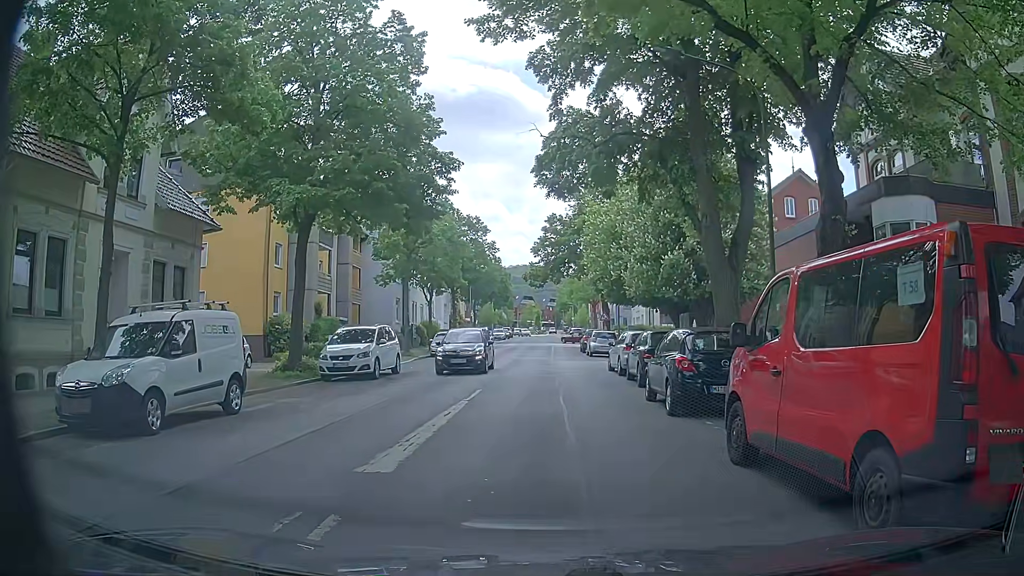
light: Day
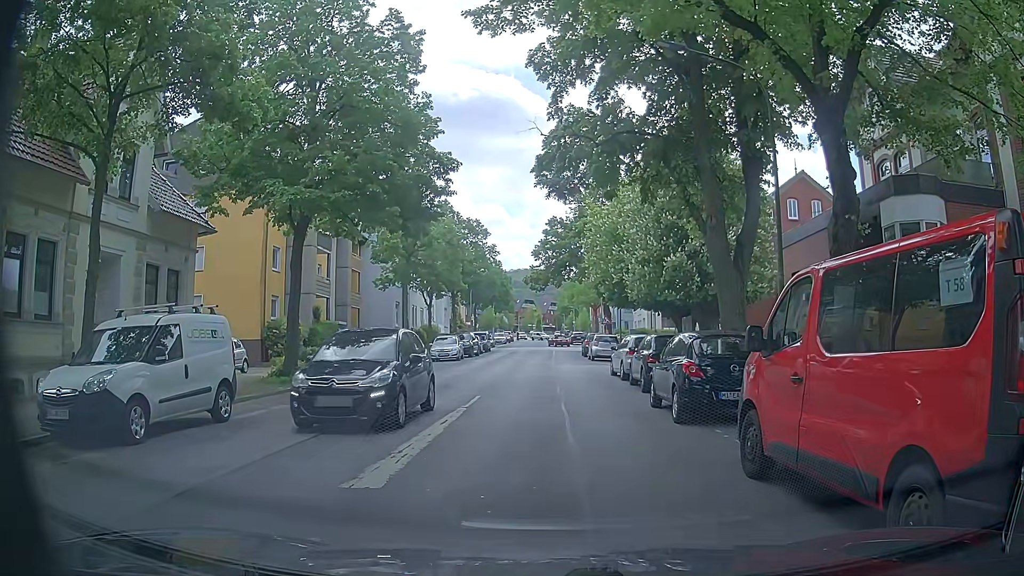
(0.0, +0.5) m; 0°
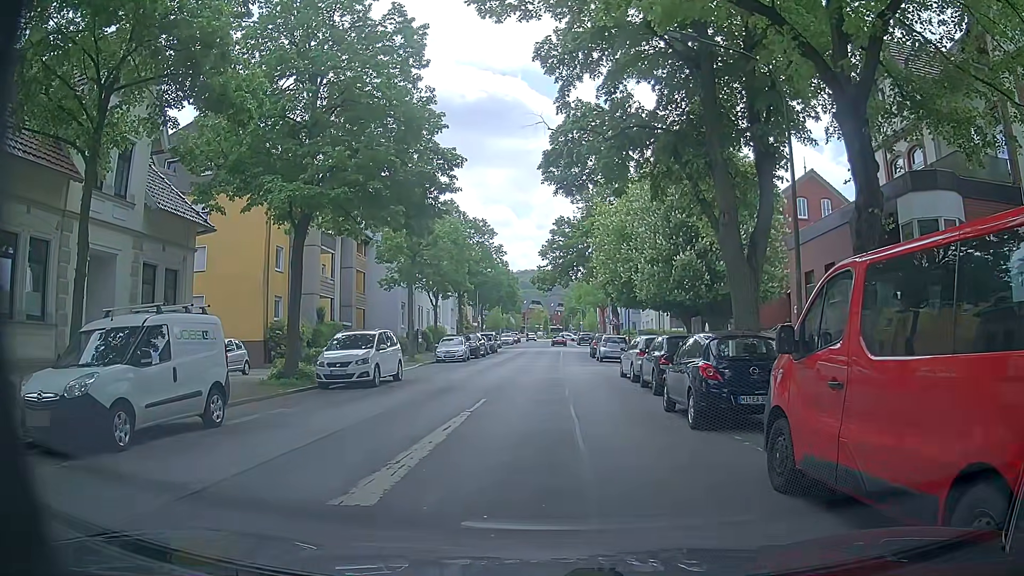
(0.0, +0.6) m; 0°
